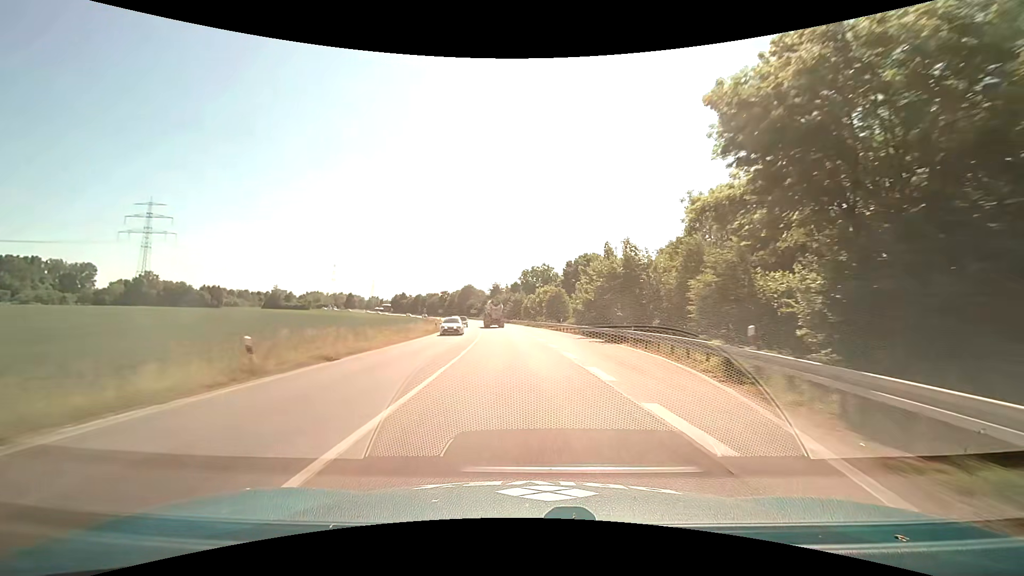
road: primary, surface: asphalt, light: Day
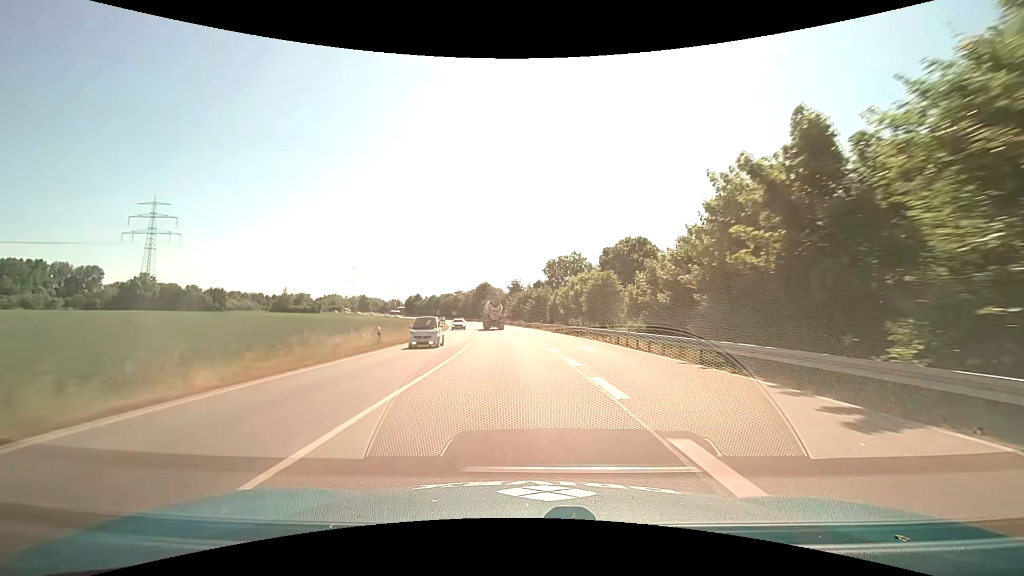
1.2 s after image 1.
(-0.5, +26.3) m; -2°
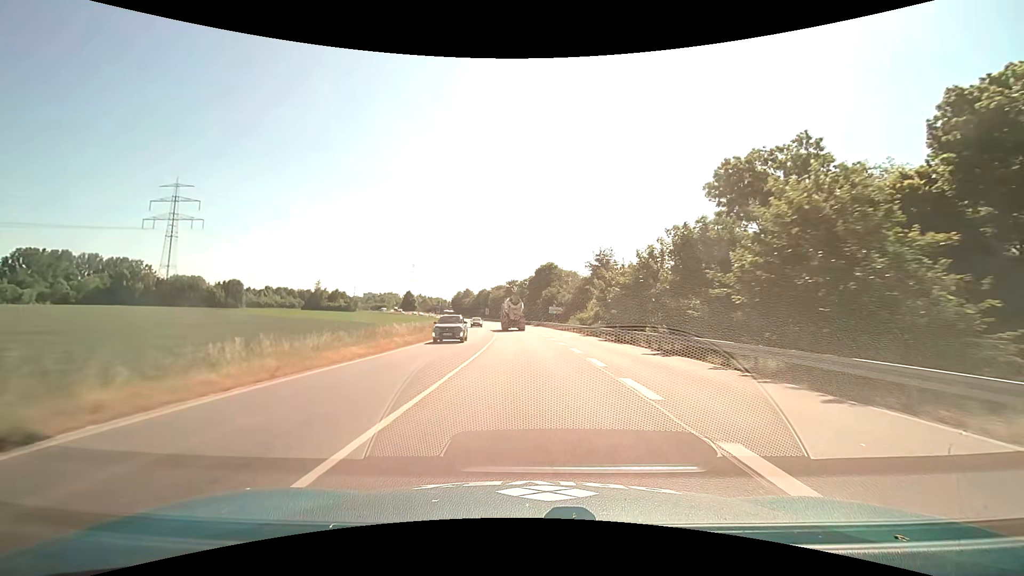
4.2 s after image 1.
(-4.8, +65.3) m; -8°
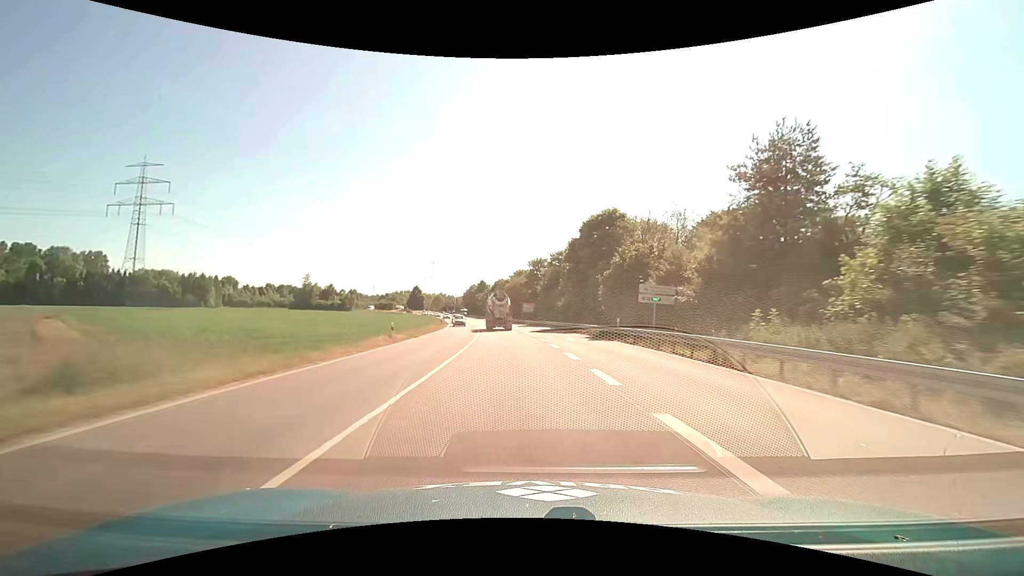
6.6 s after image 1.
(-1.3, +52.2) m; -3°
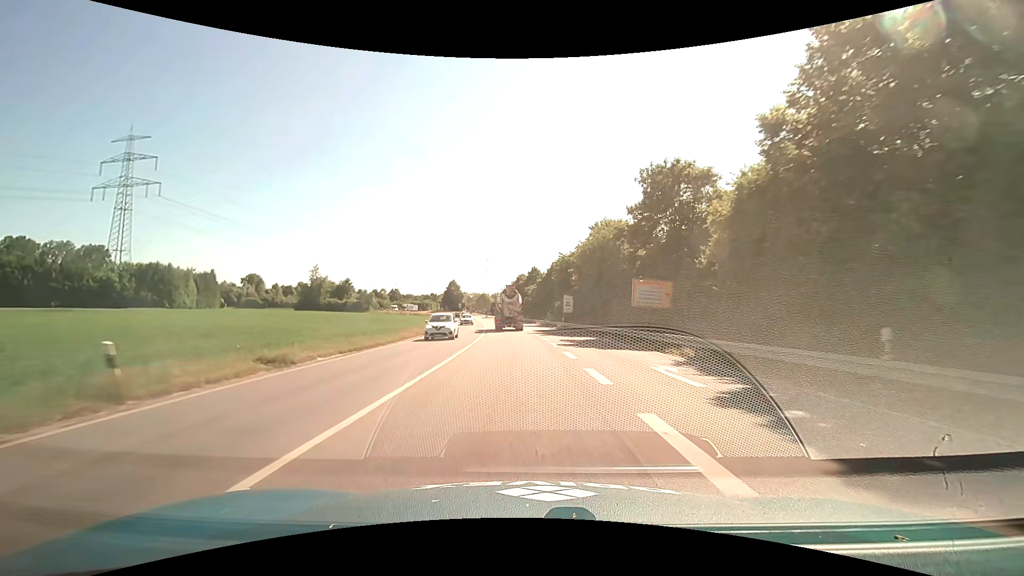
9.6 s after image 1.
(-3.5, +59.1) m; -7°
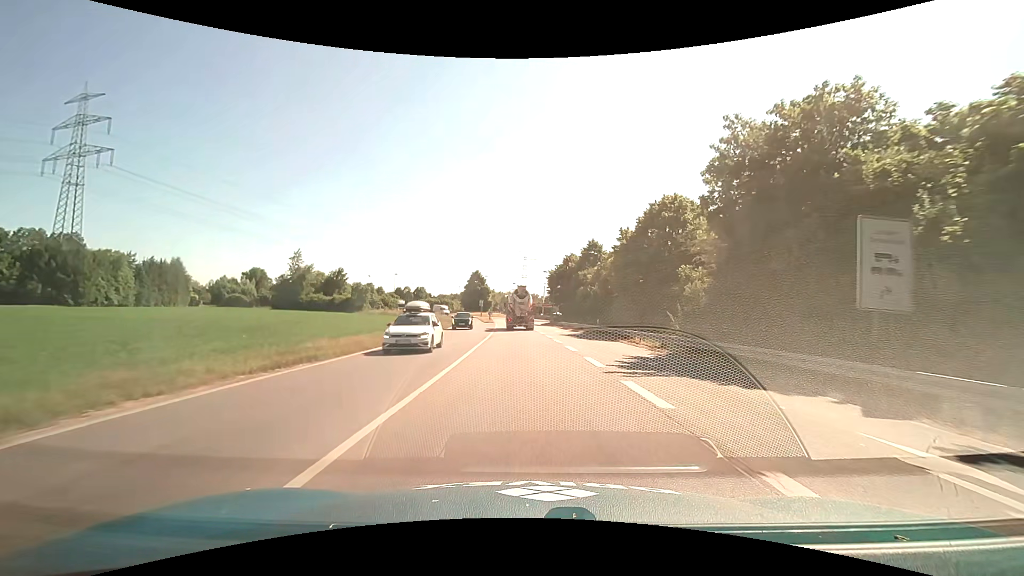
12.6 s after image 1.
(-2.4, +49.6) m; -5°
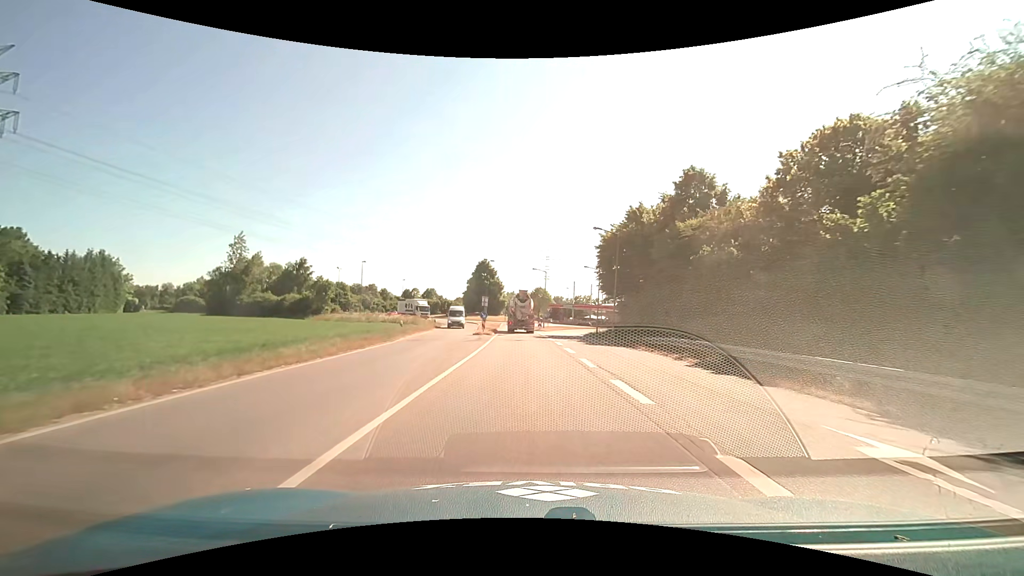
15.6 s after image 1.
(-0.7, +41.1) m; -2°
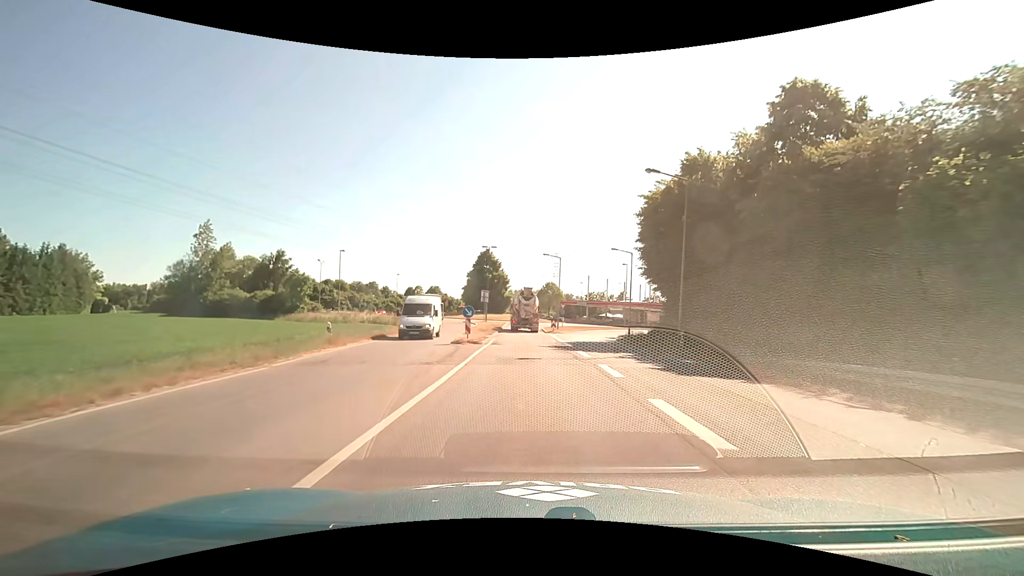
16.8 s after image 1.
(-0.1, +14.6) m; -1°
(0, +10) (0, +20) (0, +30) (0, +40) (-1, +50) (0, +60) (+2, +70) (+6, +79) (+11, +87) (+14, +97) m
